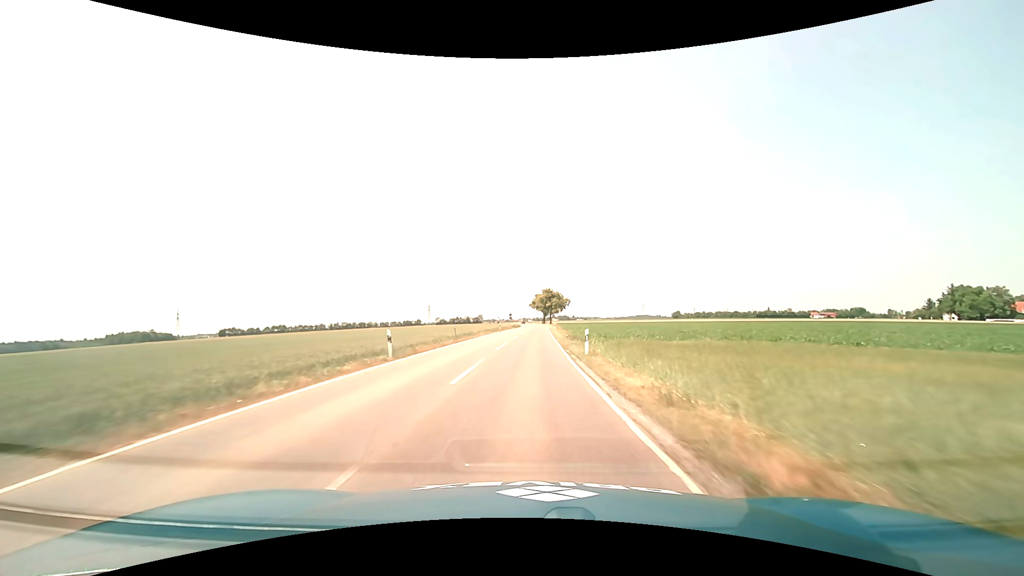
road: tertiary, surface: asphalt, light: Day
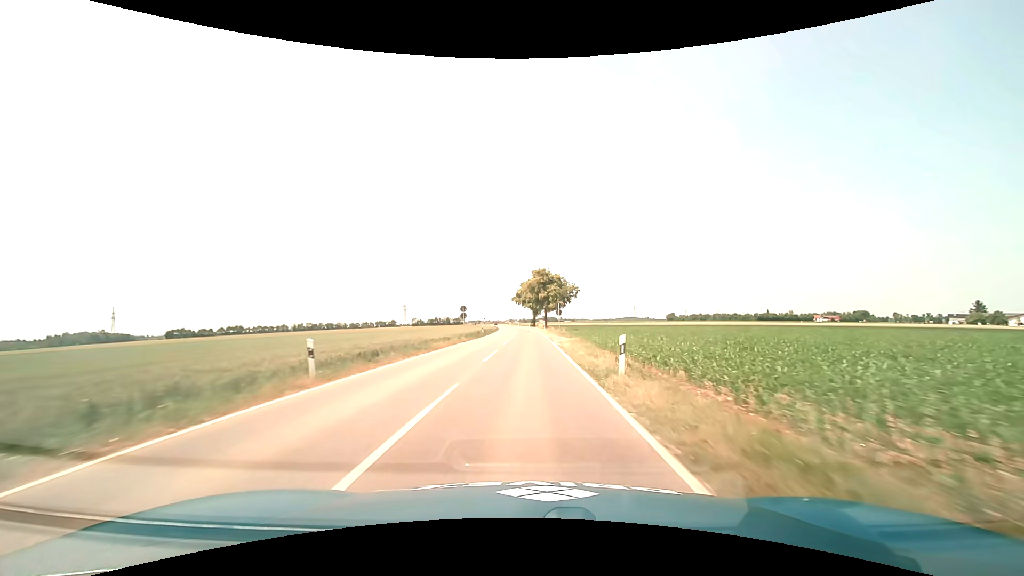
(+0.9, +56.4) m; +1°
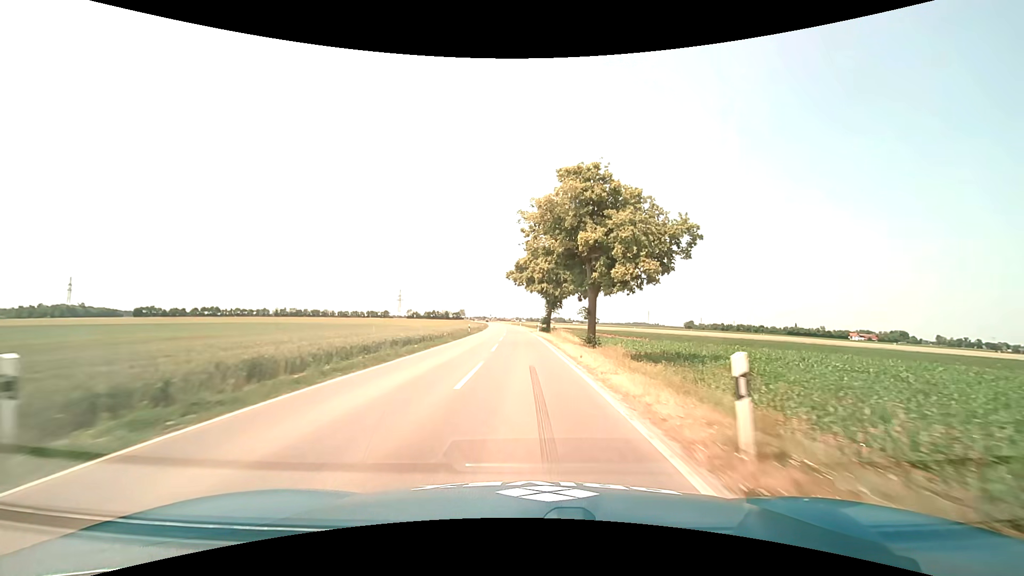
(-0.2, +56.6) m; -1°
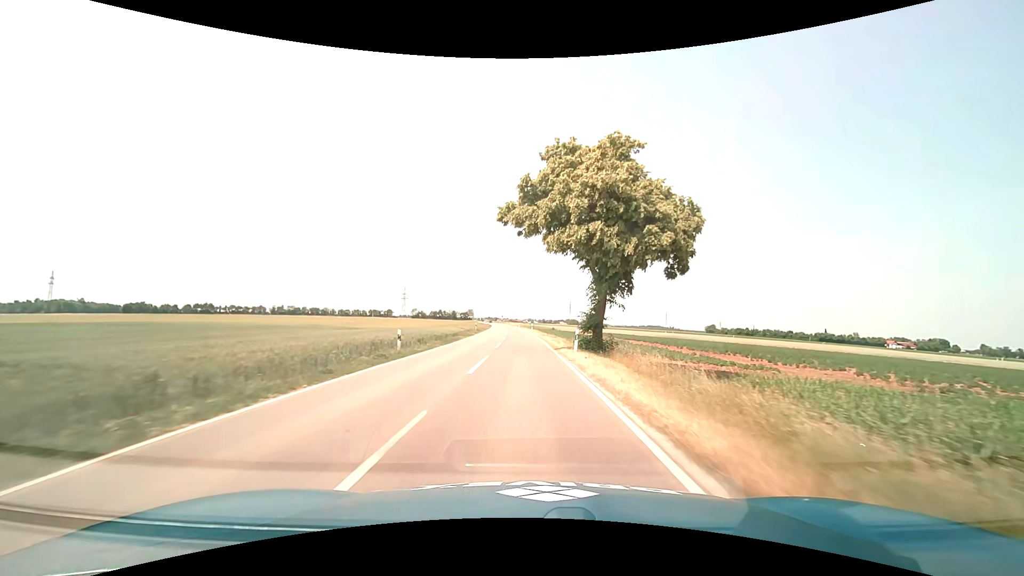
(-0.4, +33.9) m; -1°
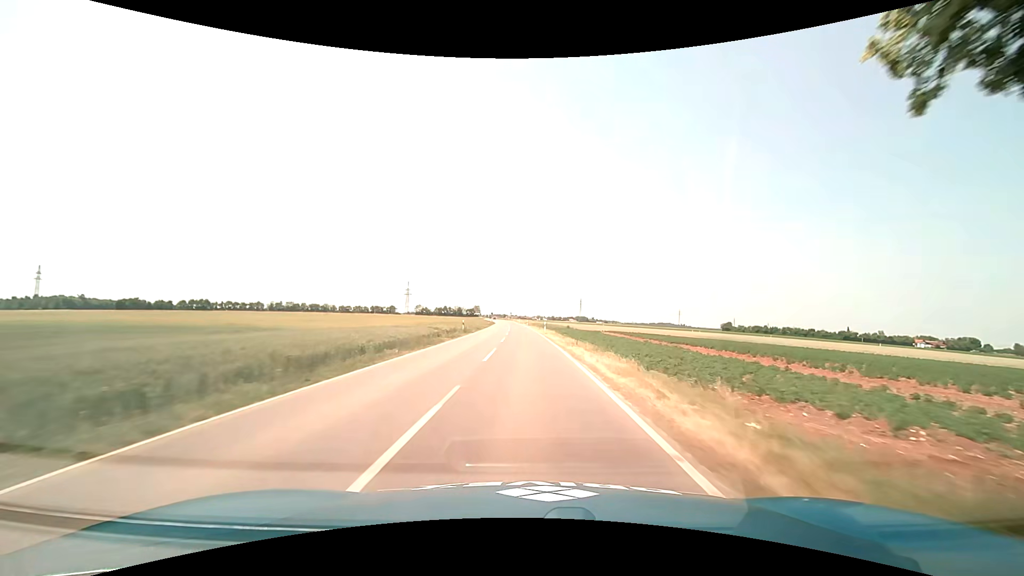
(-0.3, +22.4) m; -1°
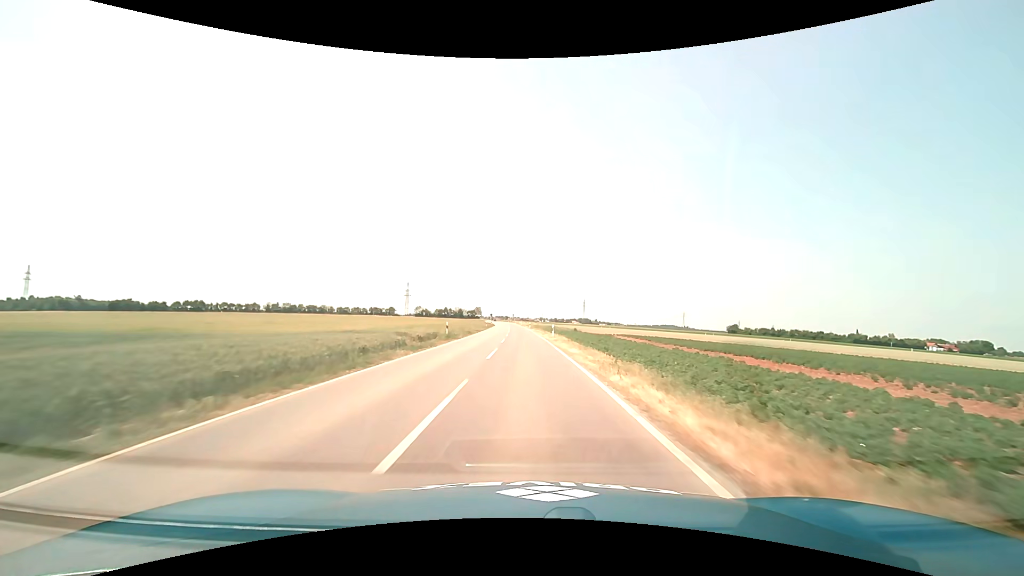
(0.0, +11.1) m; 0°
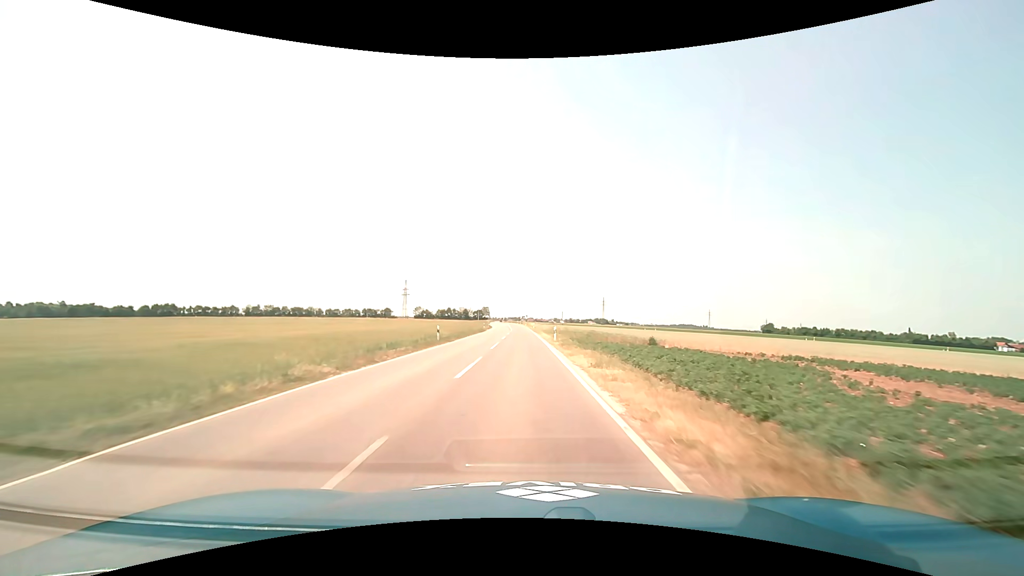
(-0.5, +55.3) m; -2°
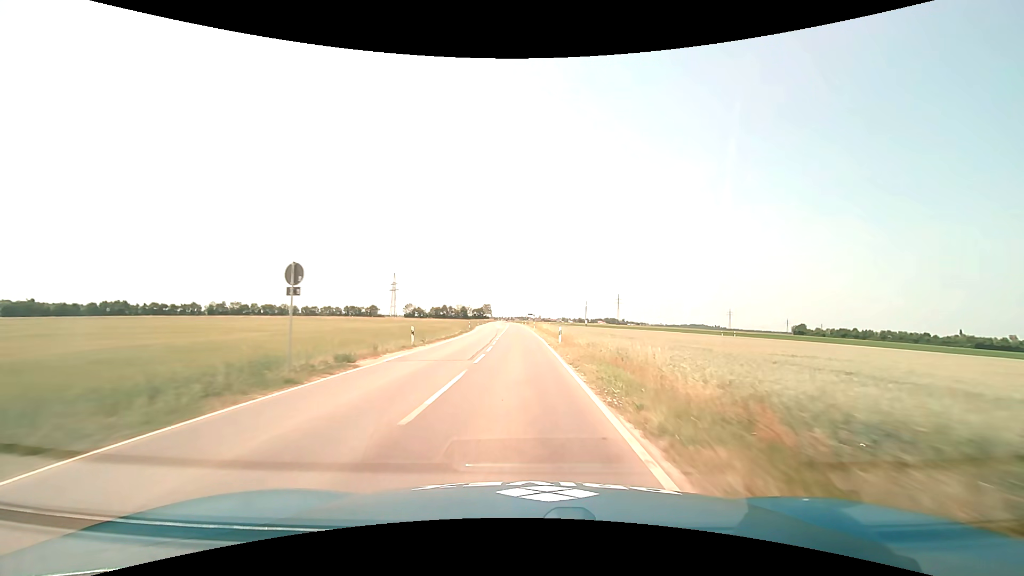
(-0.4, +54.6) m; -1°
(0, +10) (0, +20) (0, +30) (0, +40) (-1, +50) (-1, +60) (-1, +70) (-1, +80) (-2, +90) (-2, +100) m
